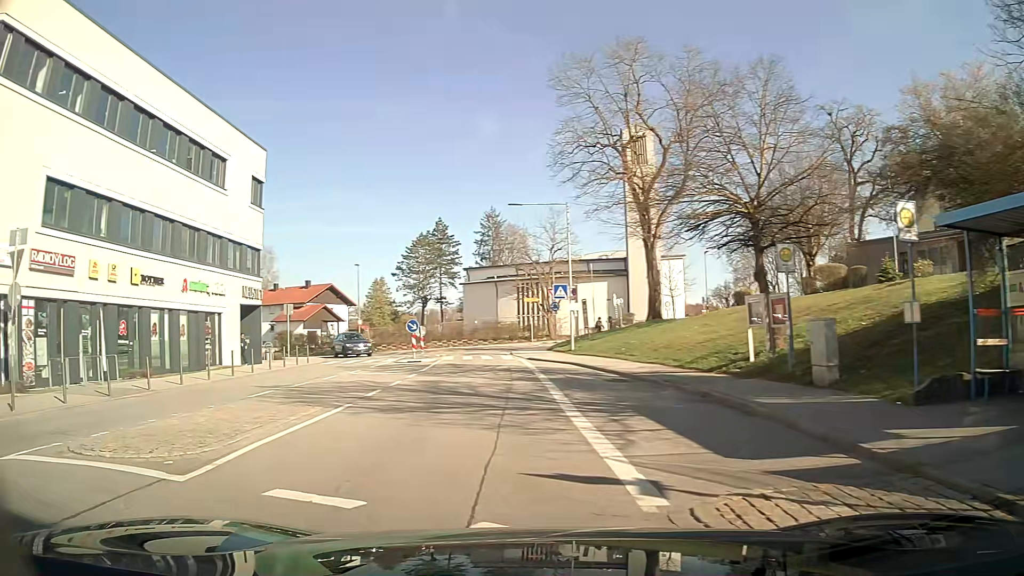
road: unclassified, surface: asphalt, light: Day
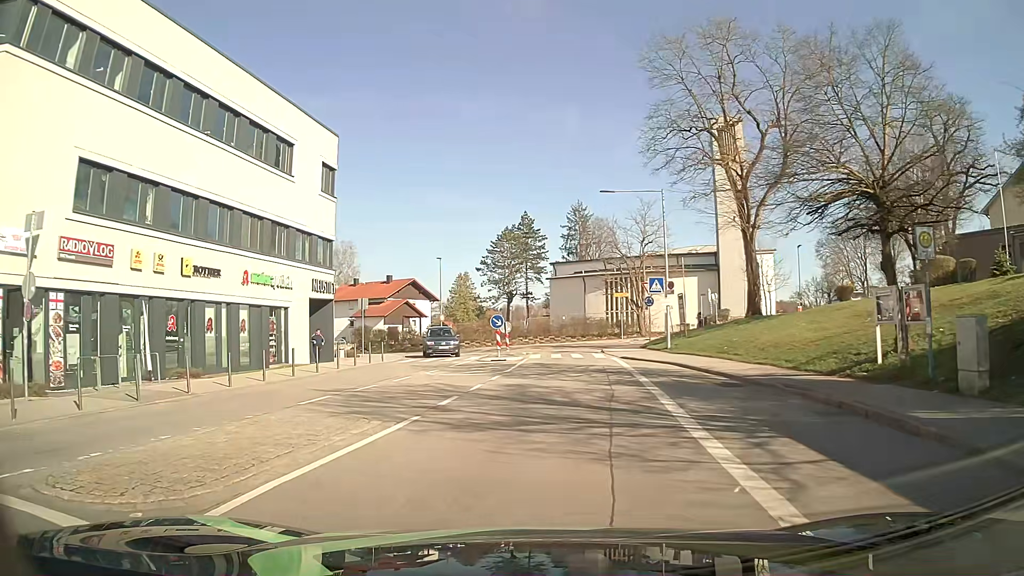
(-0.1, +2.6) m; -7°
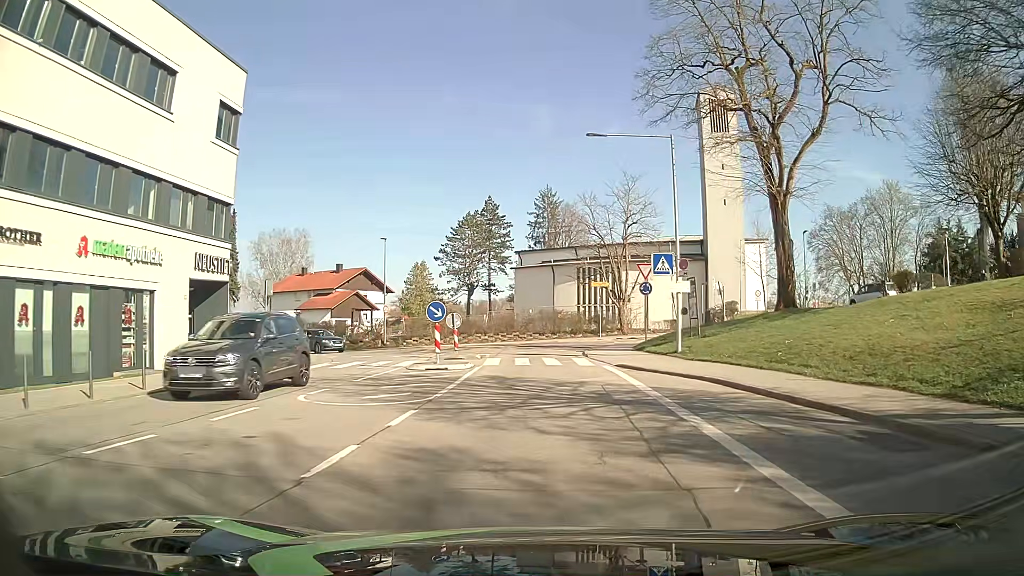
(+0.2, +9.7) m; +3°
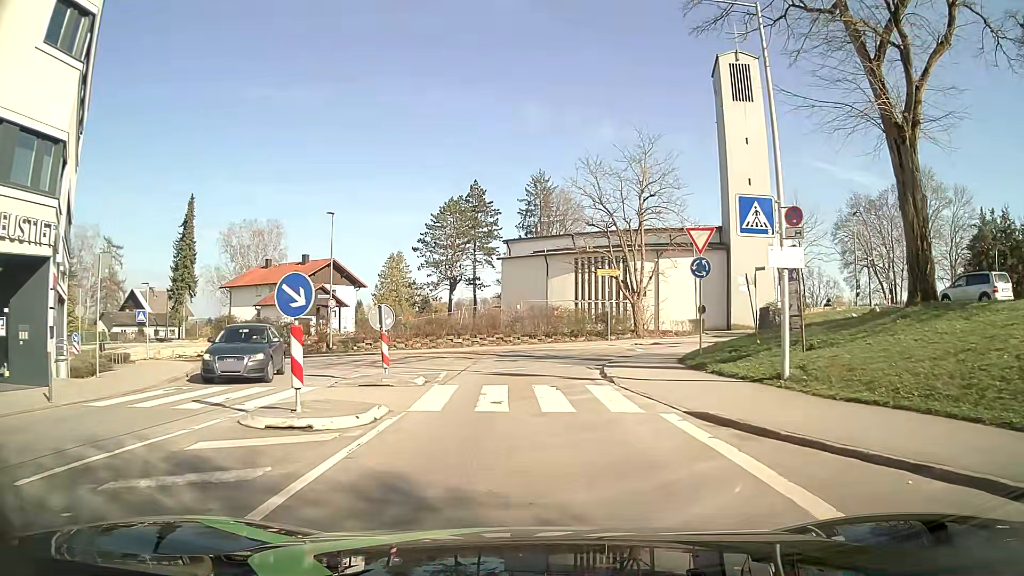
(+0.1, +11.3) m; 0°
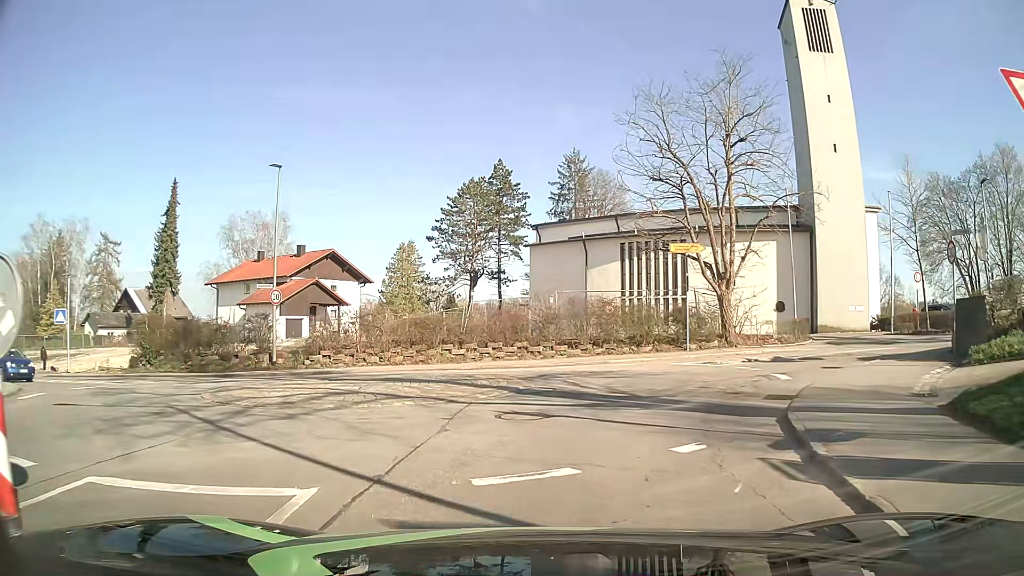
(-0.1, +12.5) m; -3°
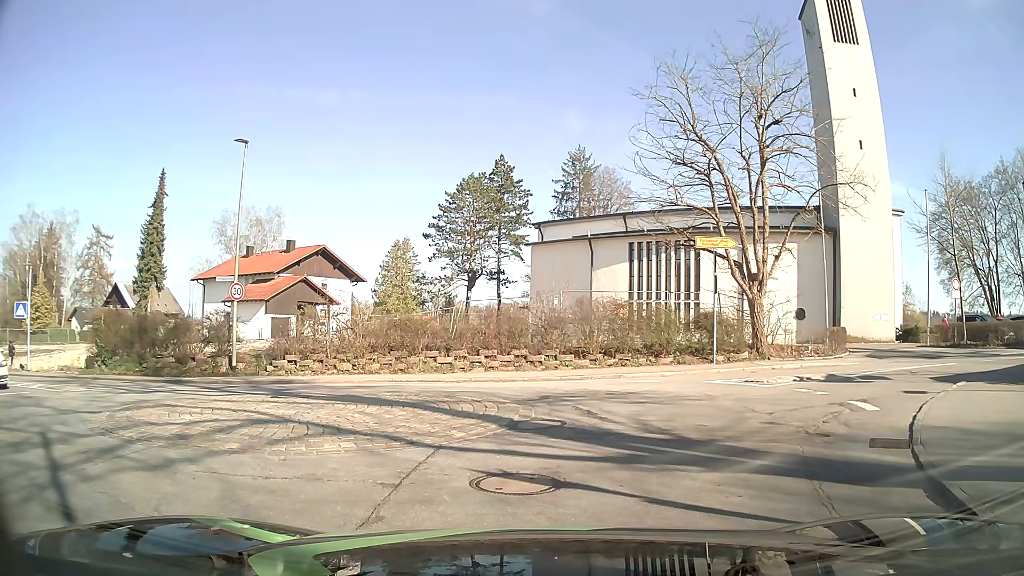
(0.0, +3.4) m; 0°
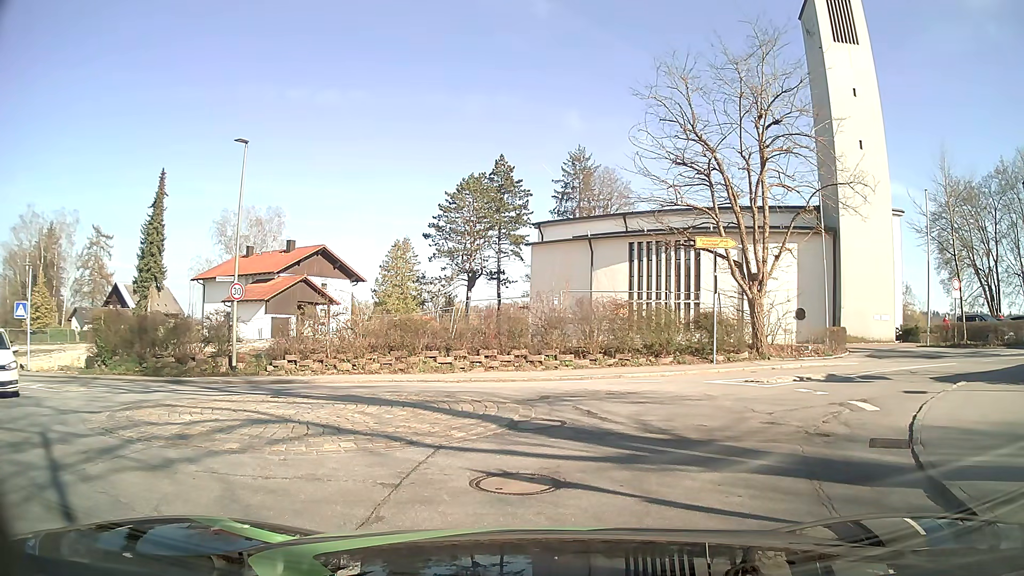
(0.0, 0.0) m; 0°
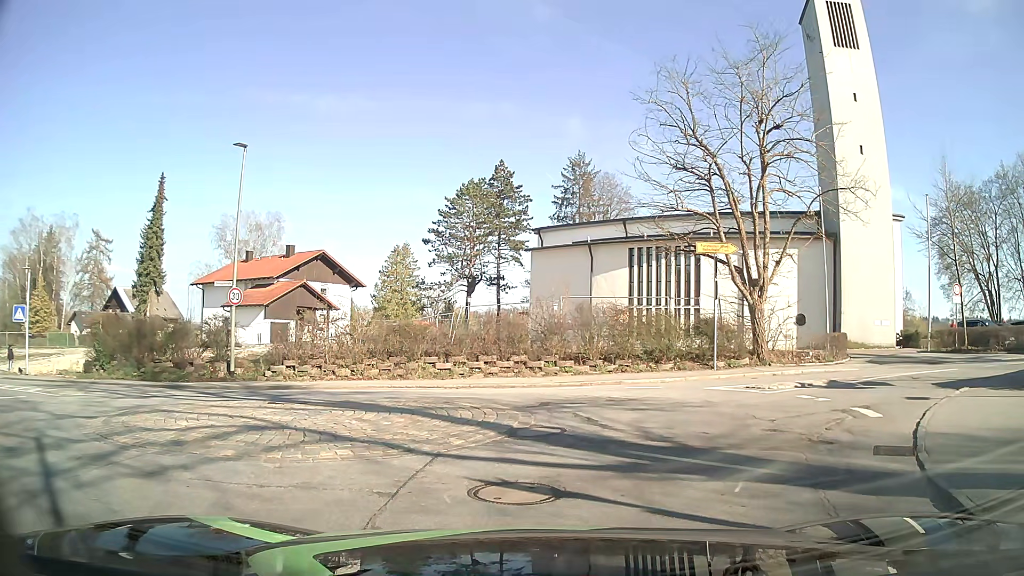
(0.0, +0.2) m; 0°
